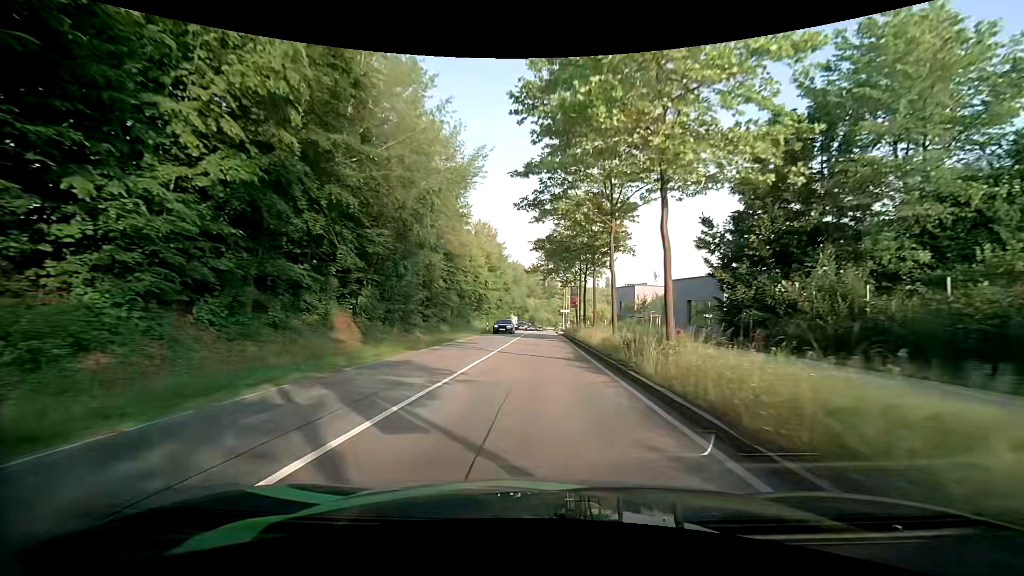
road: secondary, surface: asphalt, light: Day
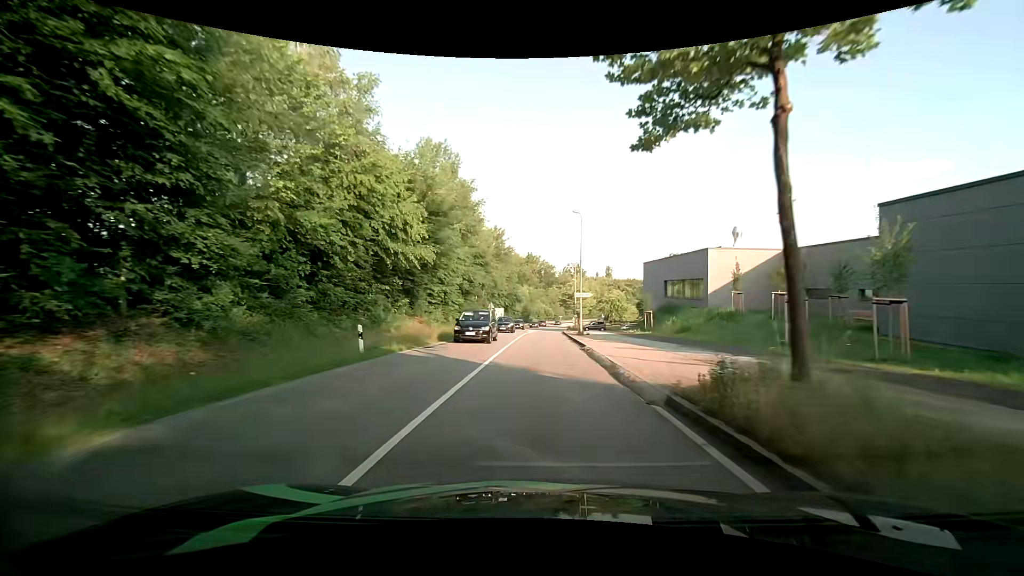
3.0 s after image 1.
(+0.5, +37.8) m; +1°
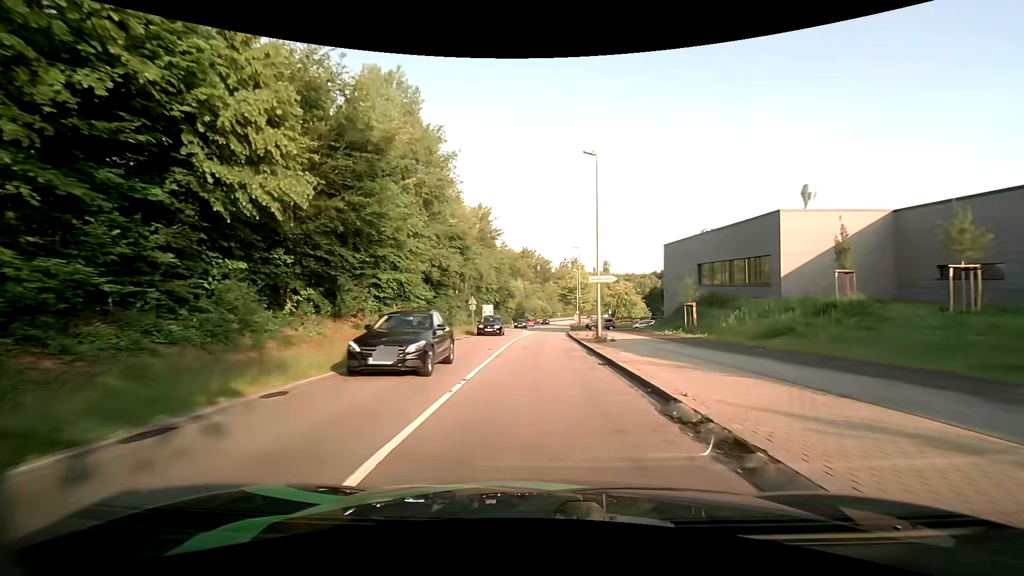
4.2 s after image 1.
(+0.1, +14.6) m; +1°
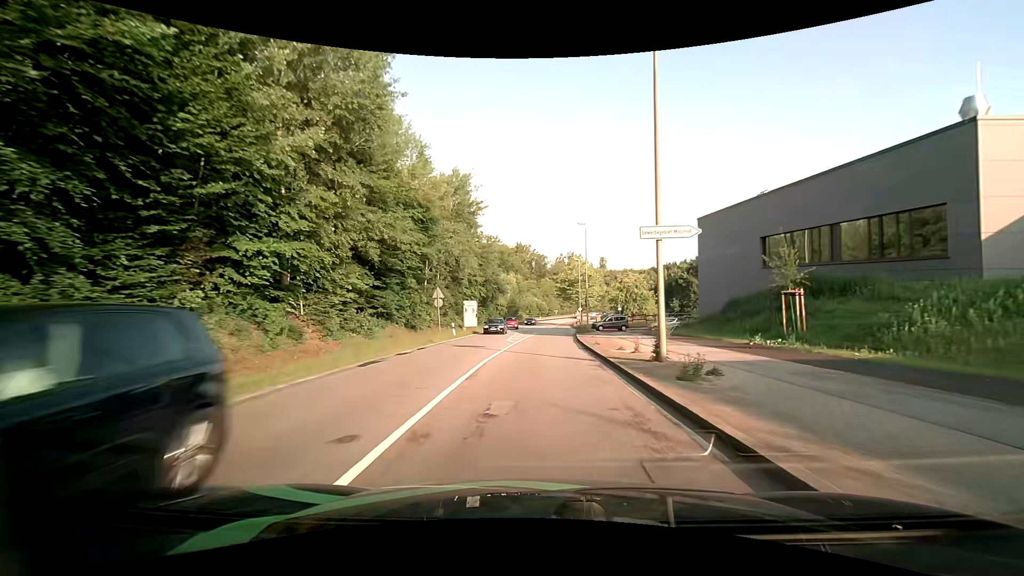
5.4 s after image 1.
(0.0, +14.6) m; 0°
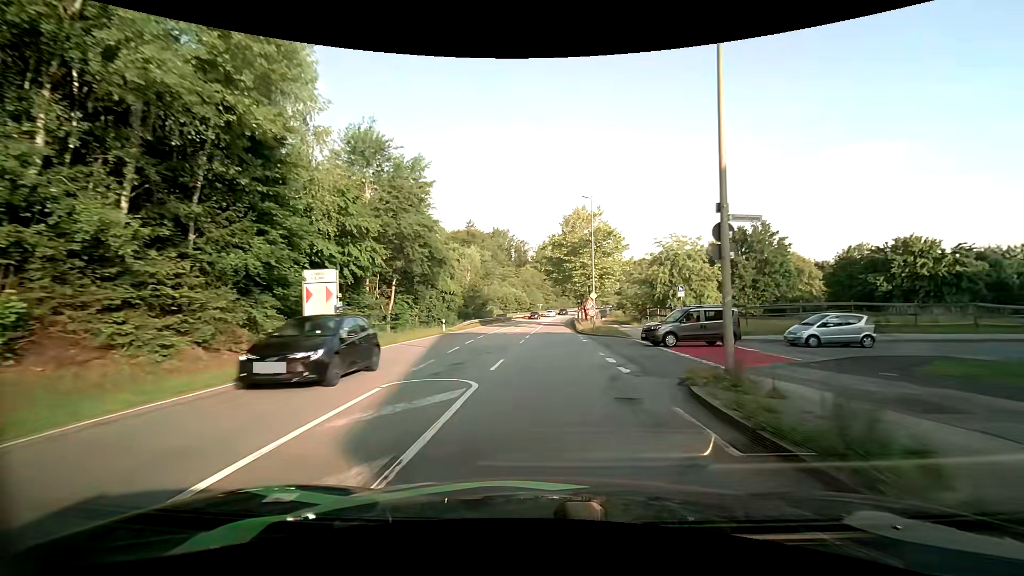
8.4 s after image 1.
(+0.7, +37.6) m; +2°
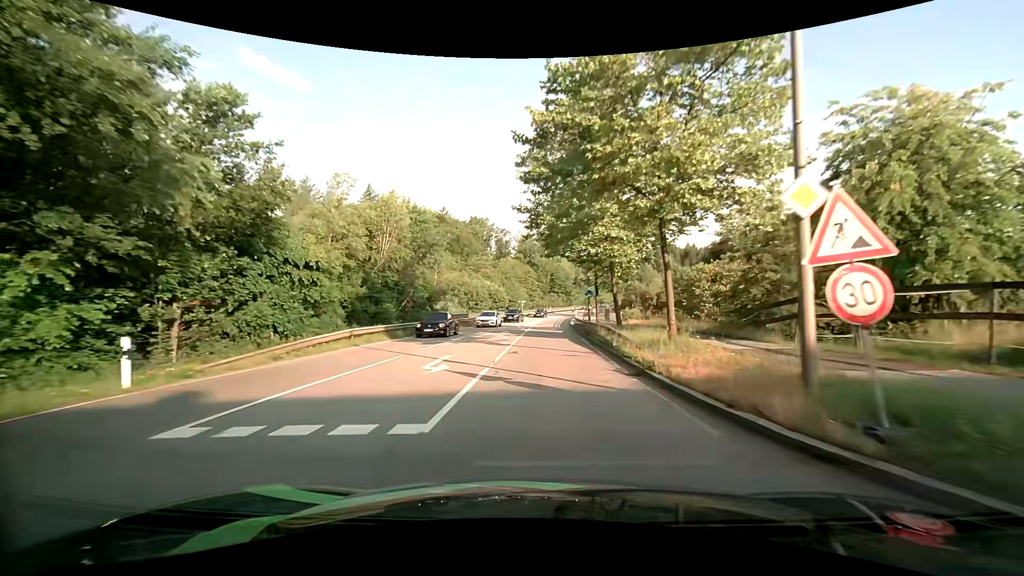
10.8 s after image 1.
(+0.5, +31.1) m; +1°
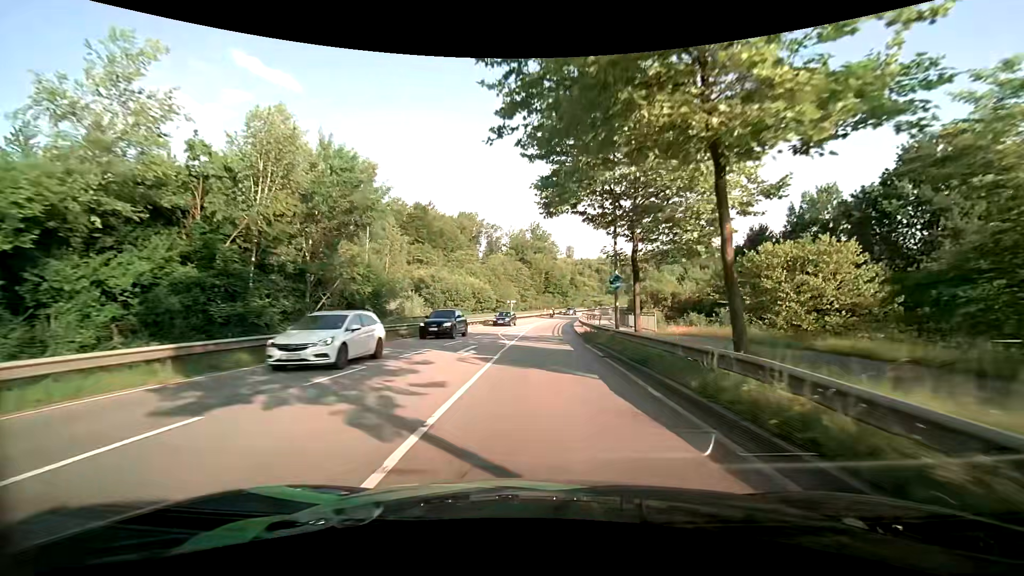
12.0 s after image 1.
(+0.2, +15.5) m; +1°
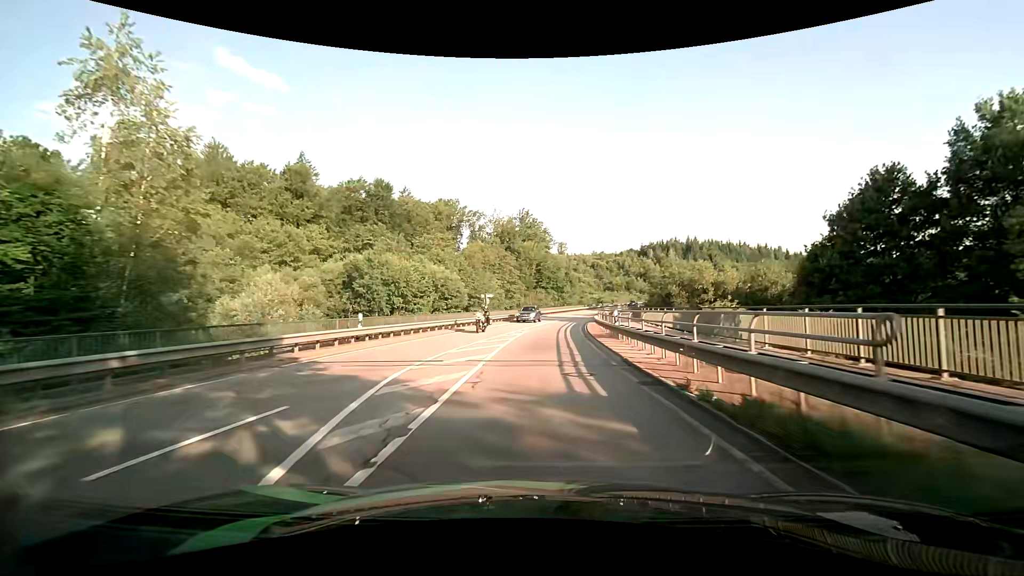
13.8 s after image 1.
(+0.4, +23.5) m; +1°
(0, +10) (0, +20) (+1, +30) (+1, +40) (+2, +50) (+4, +60) (+6, +70) (+8, +79) (+11, +89) (+13, +99) m
